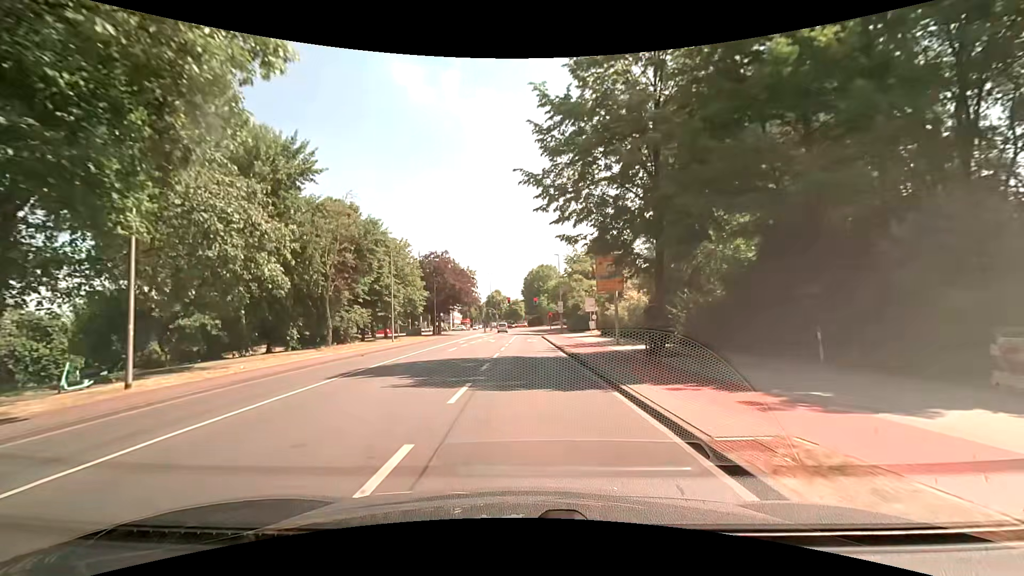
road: tertiary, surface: asphalt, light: Day
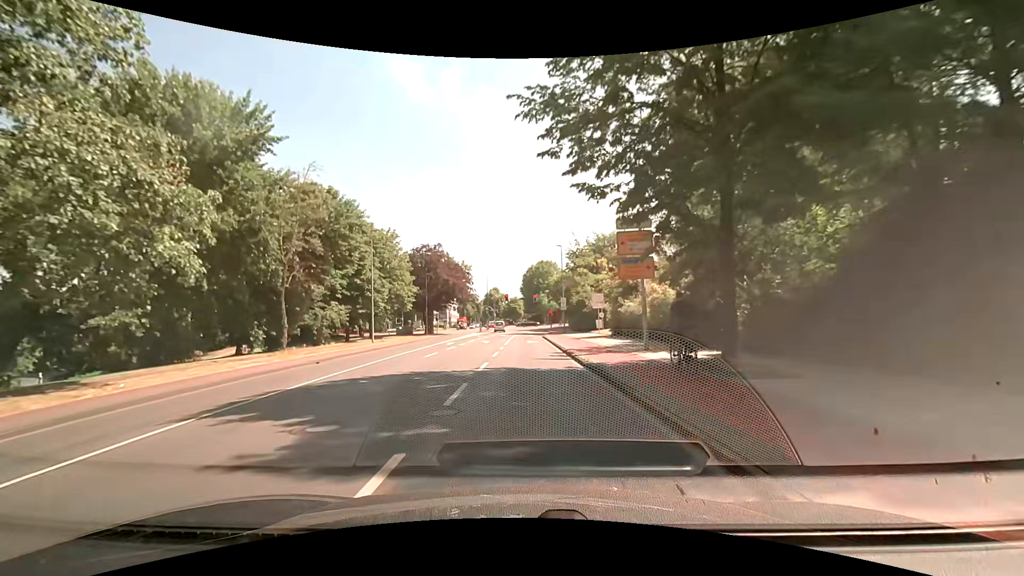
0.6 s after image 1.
(0.0, +6.4) m; 0°
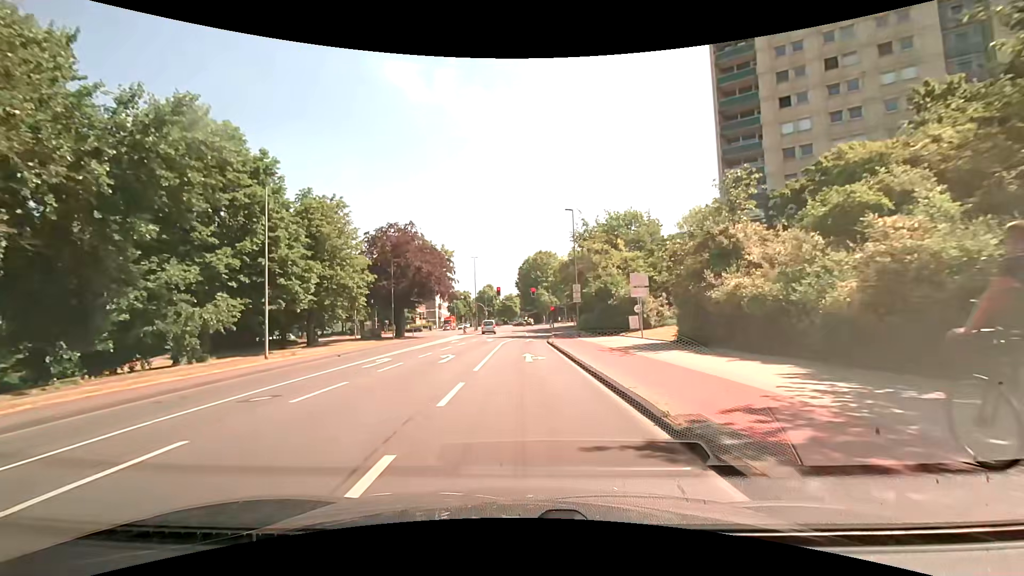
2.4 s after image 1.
(-0.1, +18.0) m; 0°
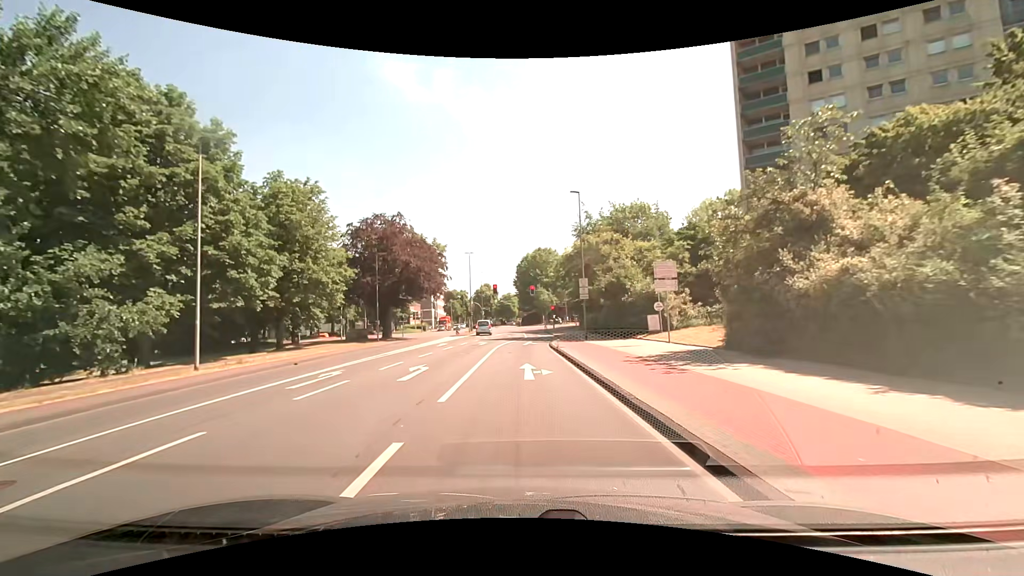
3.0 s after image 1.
(0.0, +5.5) m; +1°
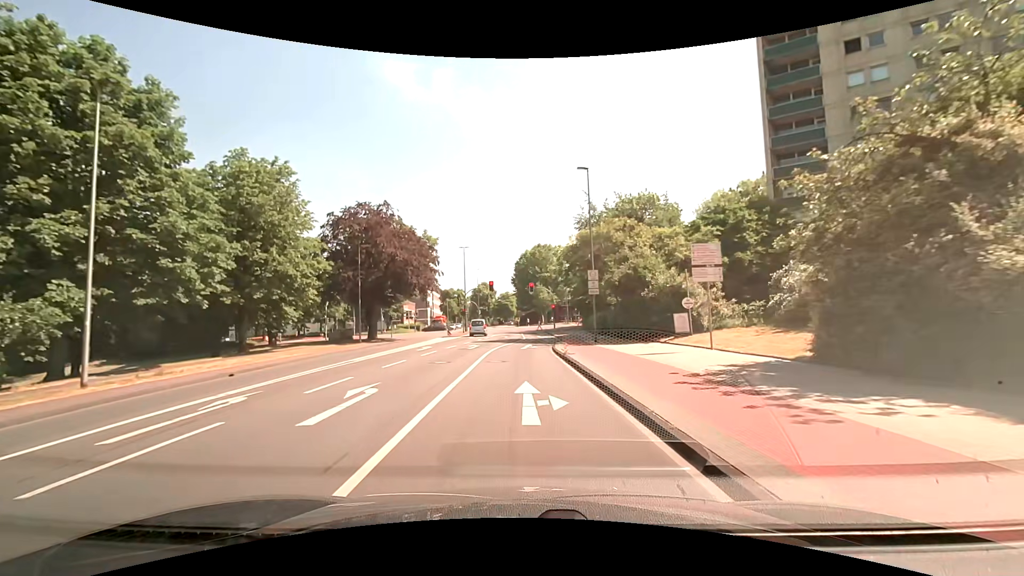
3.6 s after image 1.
(0.0, +5.3) m; -1°
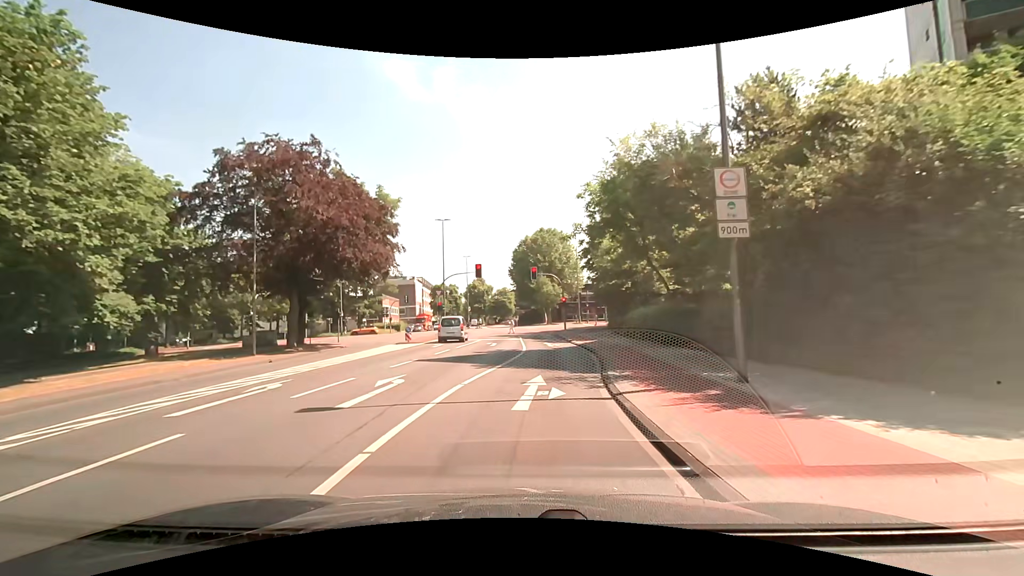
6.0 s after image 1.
(+0.1, +18.9) m; 0°
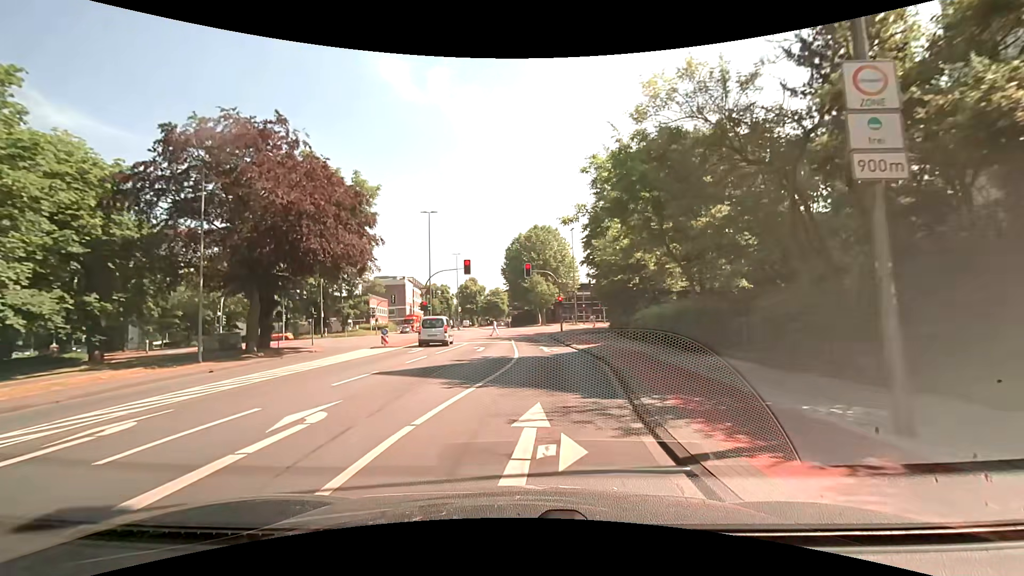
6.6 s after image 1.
(0.0, +4.1) m; +1°
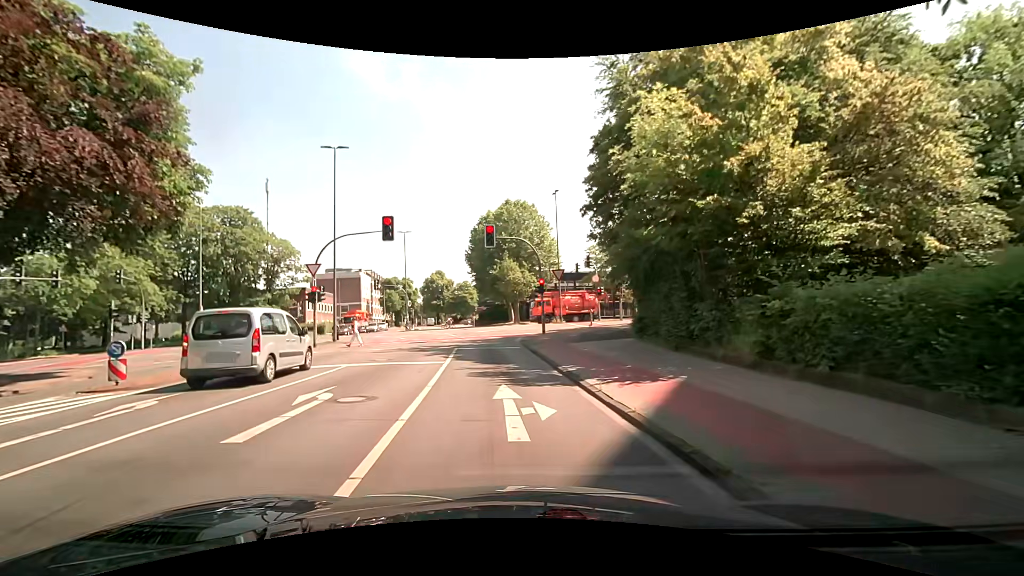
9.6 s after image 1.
(+0.9, +17.7) m; +3°
